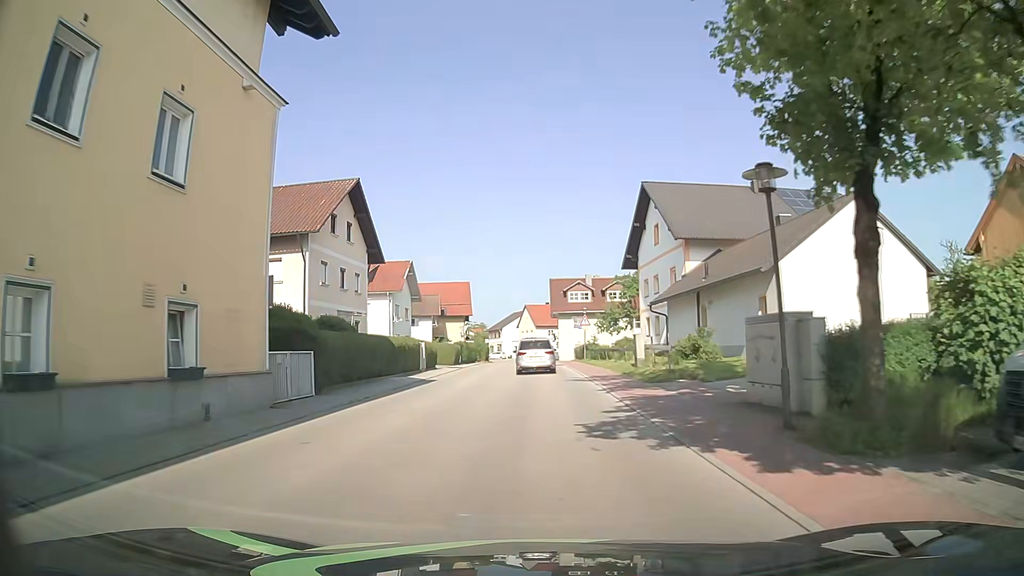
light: Day
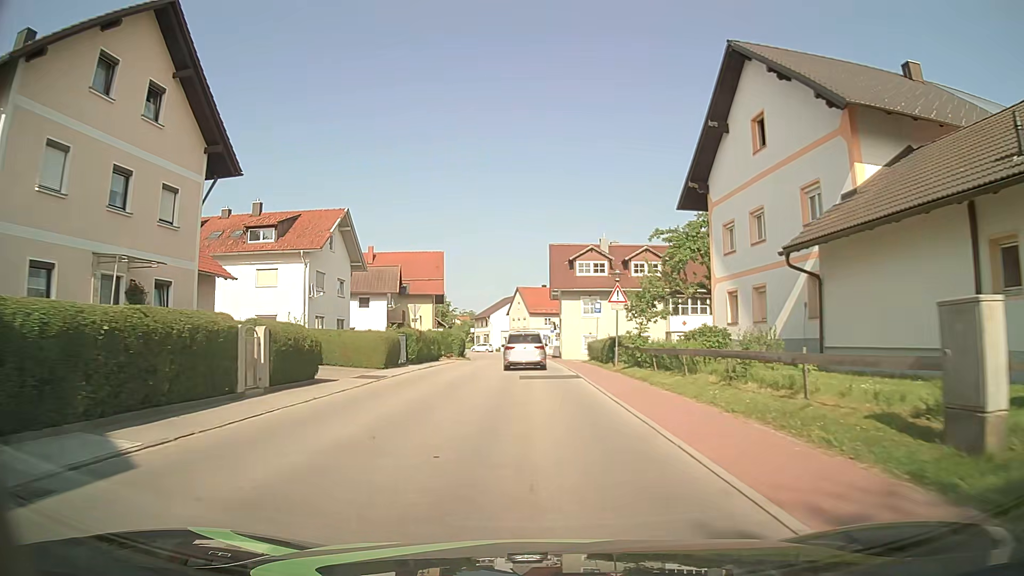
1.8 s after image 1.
(+0.1, +21.6) m; 0°
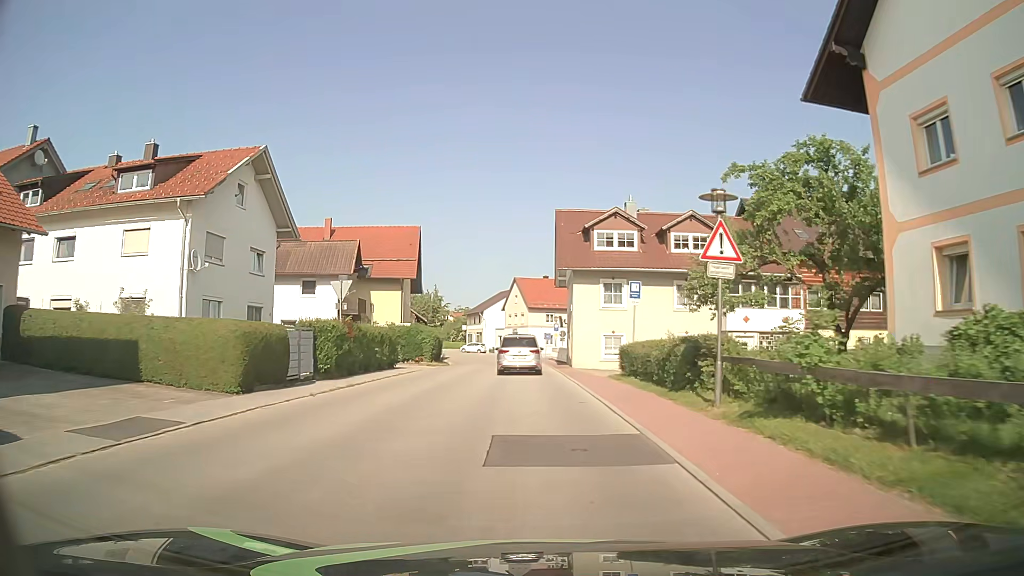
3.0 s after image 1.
(0.0, +14.7) m; 0°
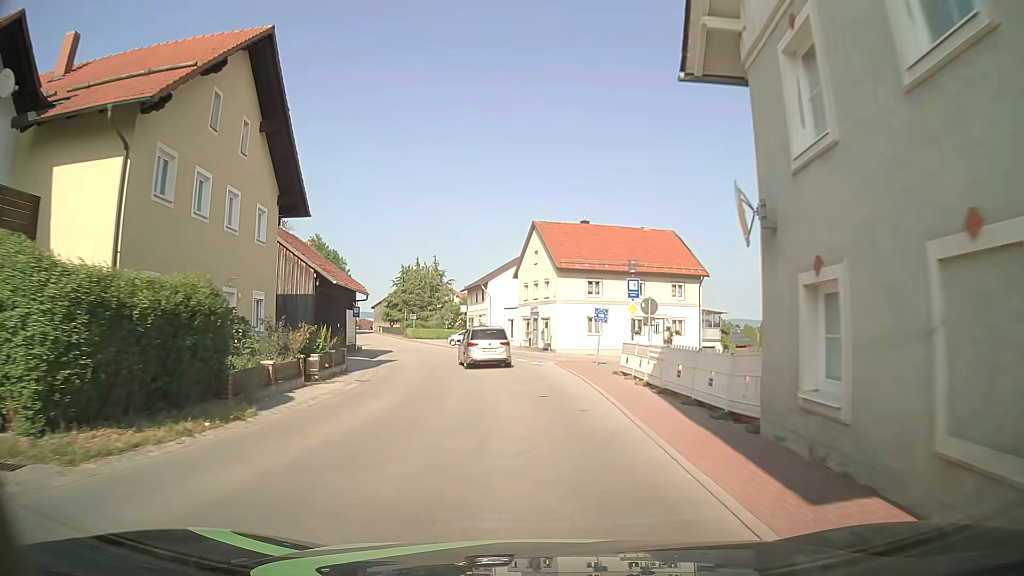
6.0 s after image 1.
(-0.5, +35.7) m; -2°
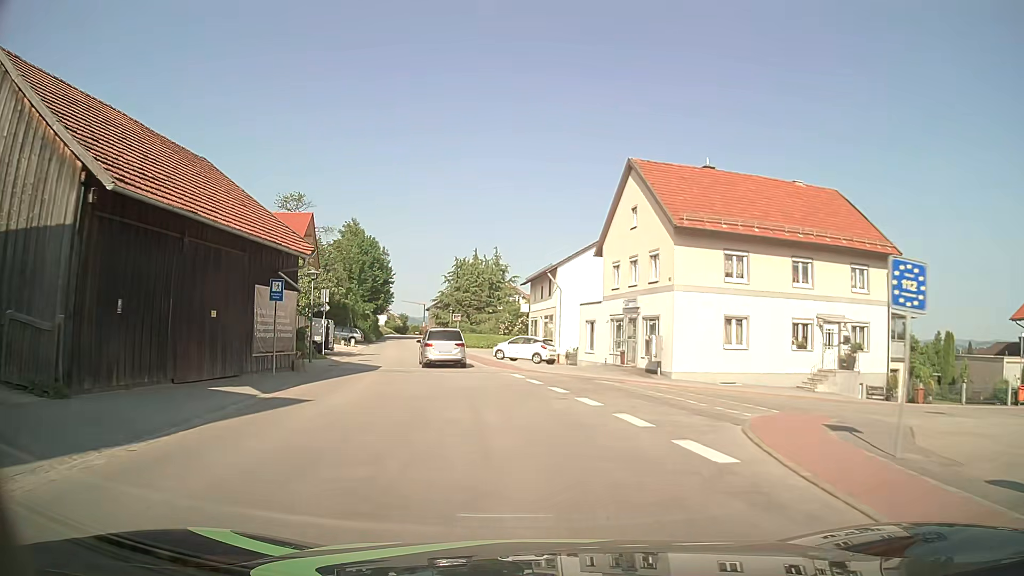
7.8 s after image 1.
(-0.8, +20.9) m; -6°
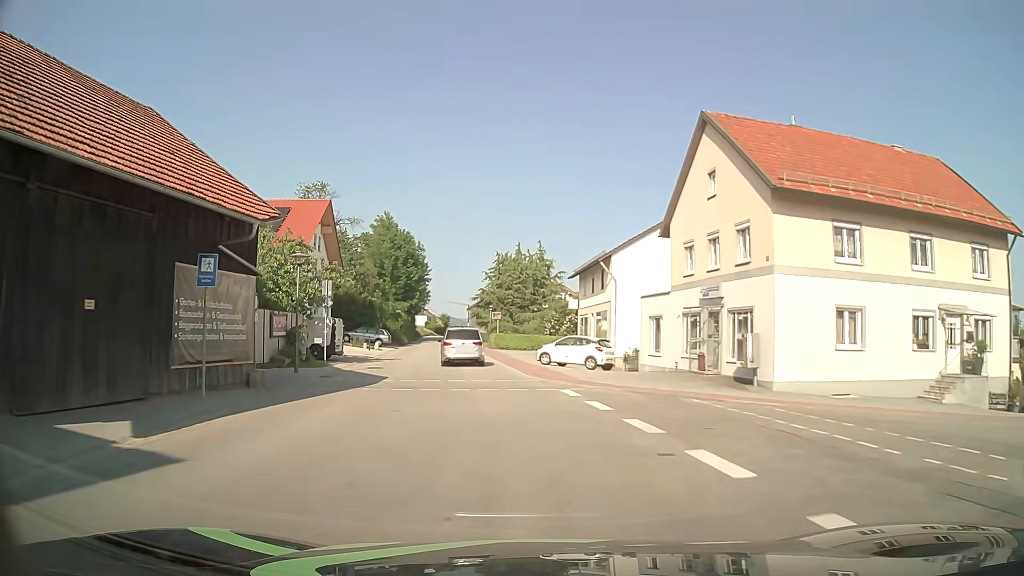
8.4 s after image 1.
(-0.2, +6.9) m; -4°
